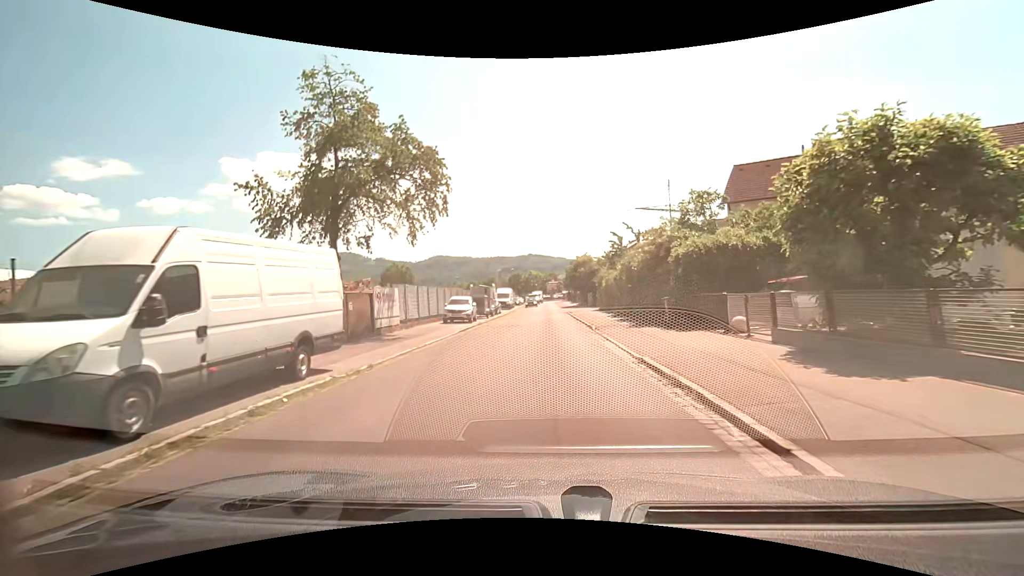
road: residential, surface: asphalt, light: Day
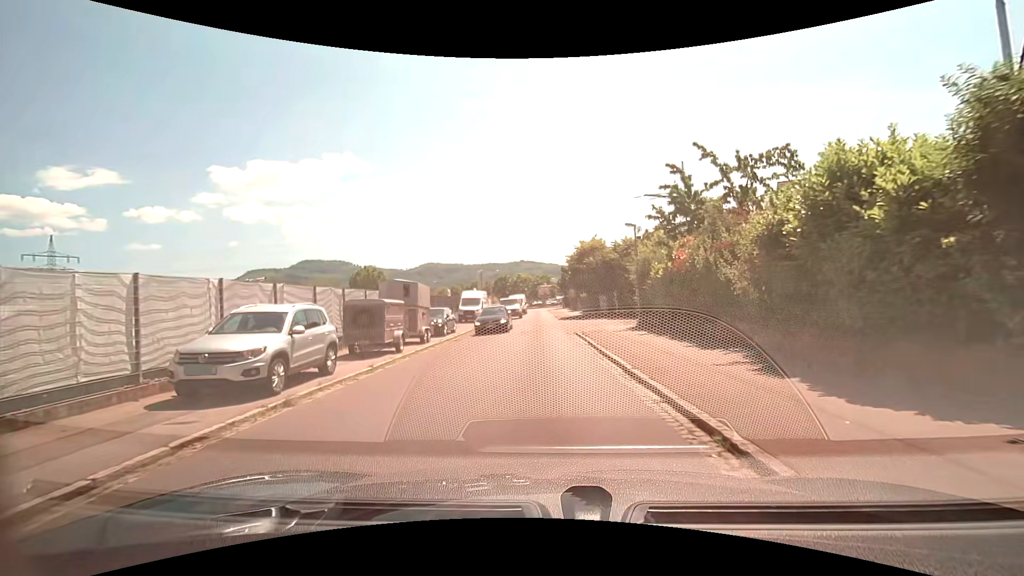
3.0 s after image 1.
(+0.1, +21.6) m; +1°
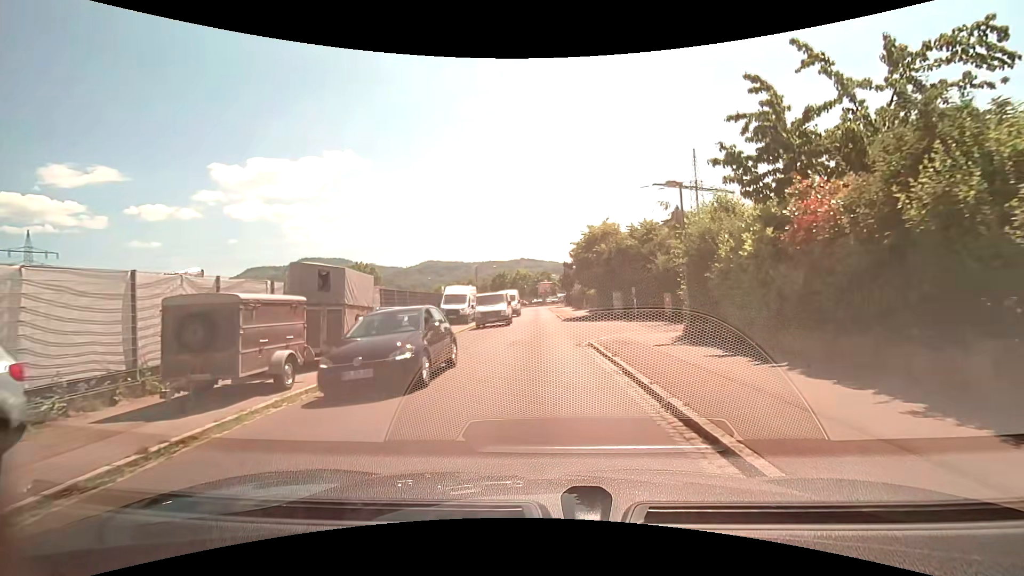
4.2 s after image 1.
(-0.1, +7.5) m; 0°
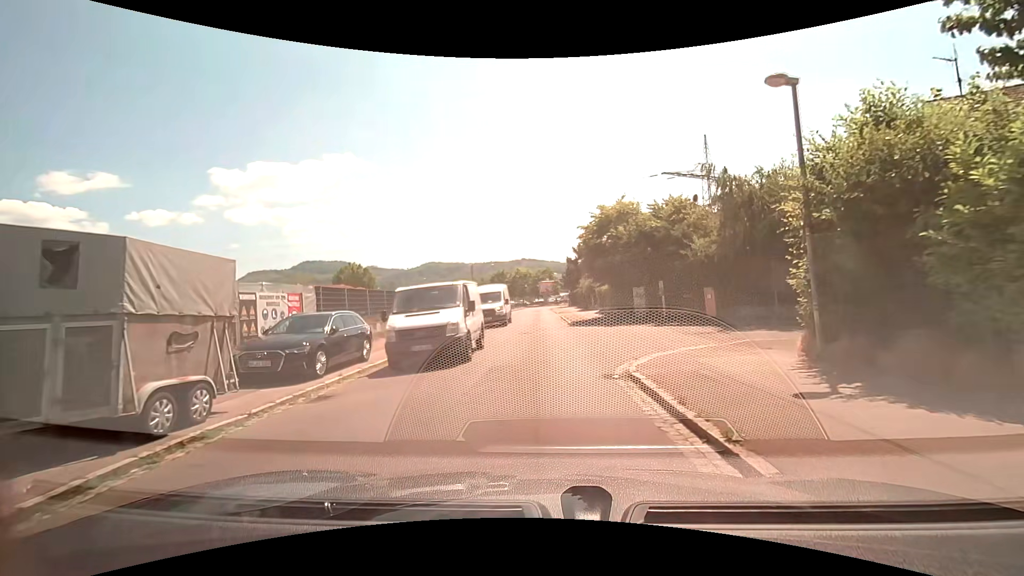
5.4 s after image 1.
(0.0, +6.9) m; -1°
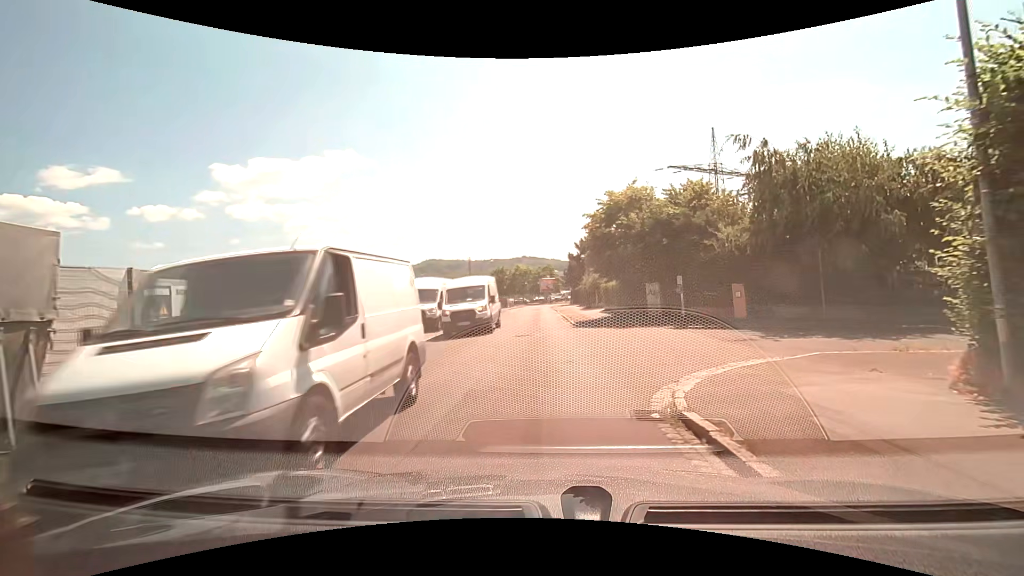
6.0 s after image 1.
(0.0, +3.1) m; 0°
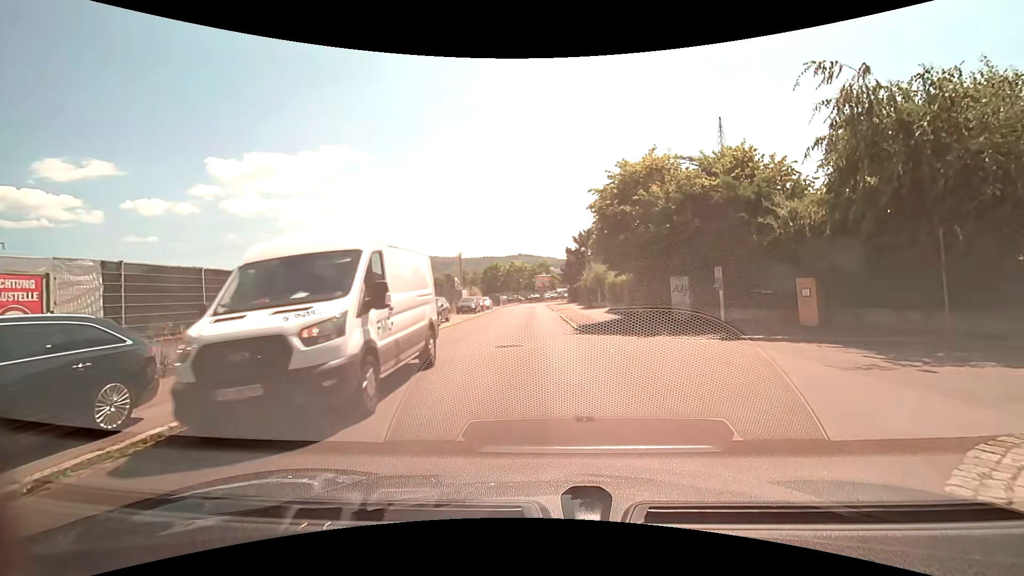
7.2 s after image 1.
(0.0, +4.9) m; -2°
